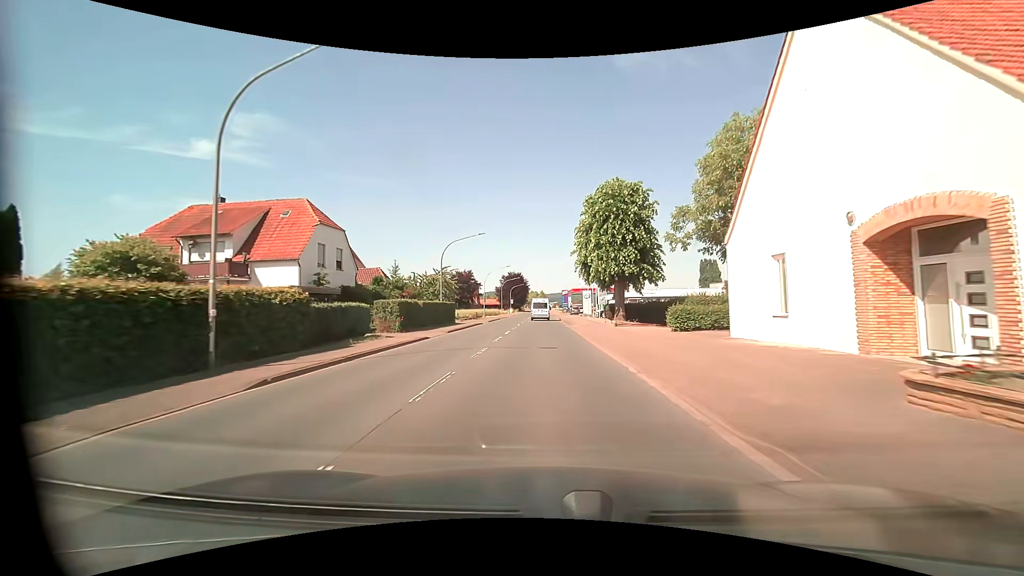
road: primary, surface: asphalt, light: Day
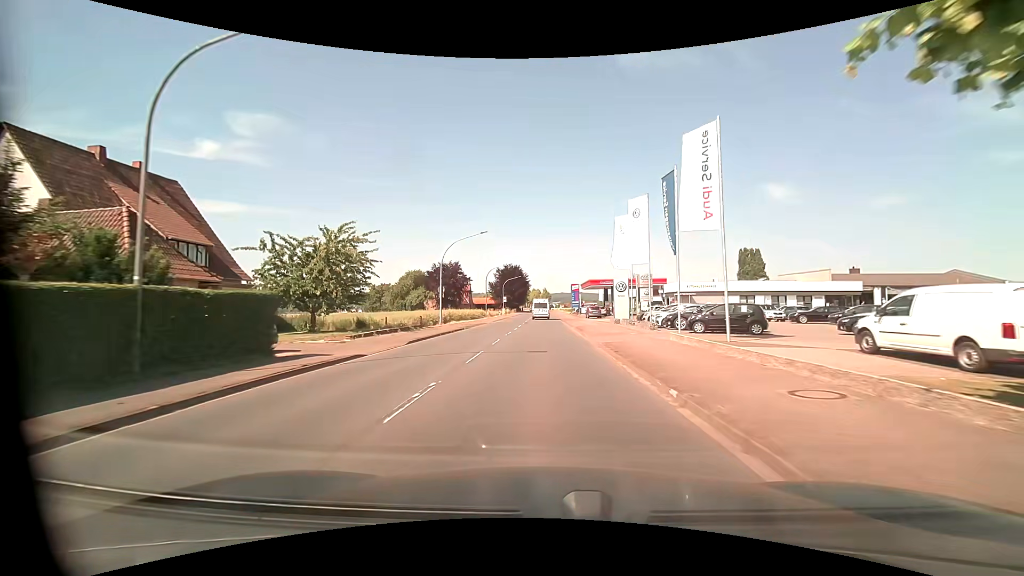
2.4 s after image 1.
(-0.1, +31.8) m; 0°
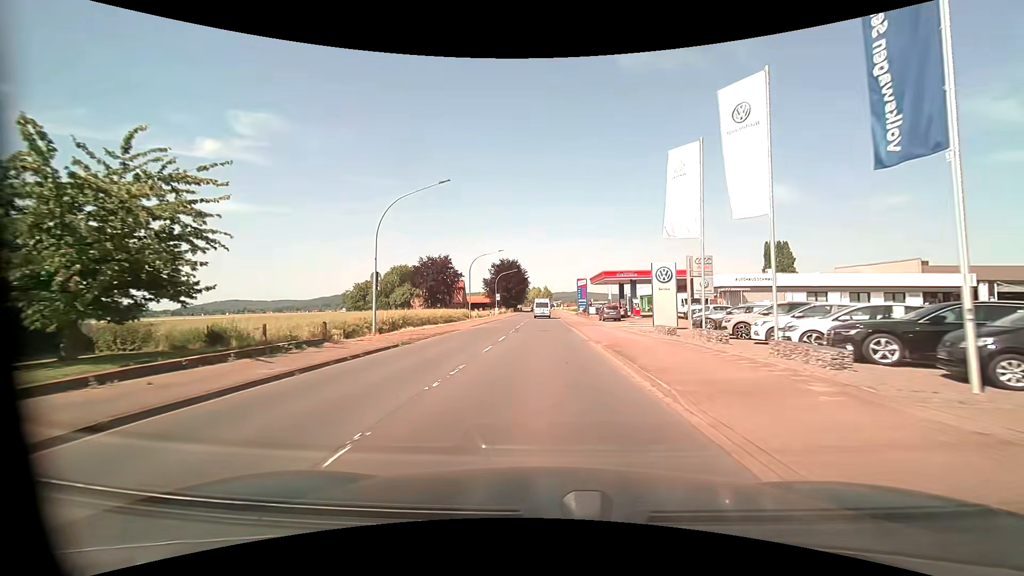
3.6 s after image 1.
(0.0, +15.9) m; 0°
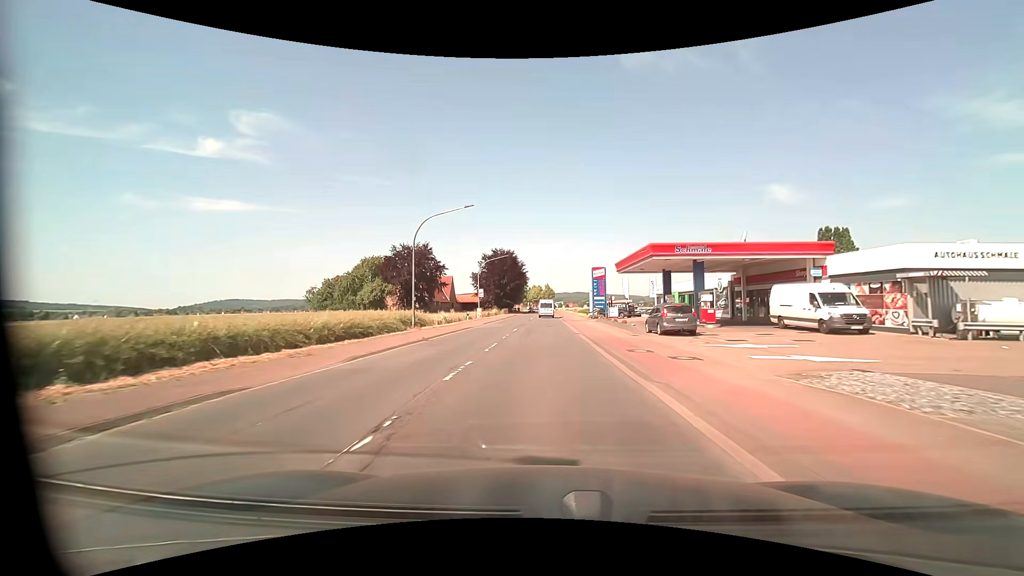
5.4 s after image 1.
(-0.1, +23.8) m; 0°
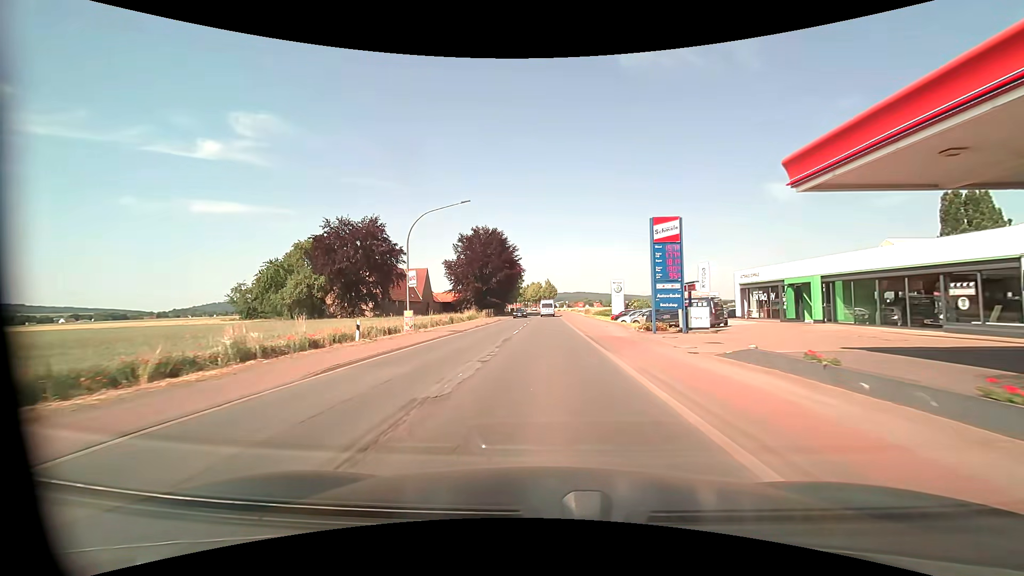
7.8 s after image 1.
(0.0, +31.7) m; 0°
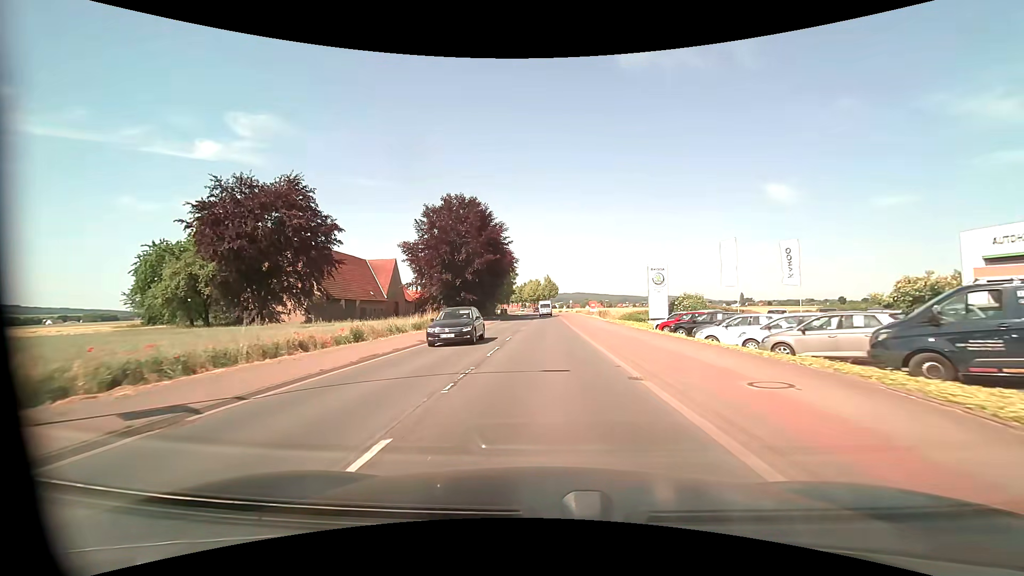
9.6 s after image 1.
(0.0, +23.8) m; 0°
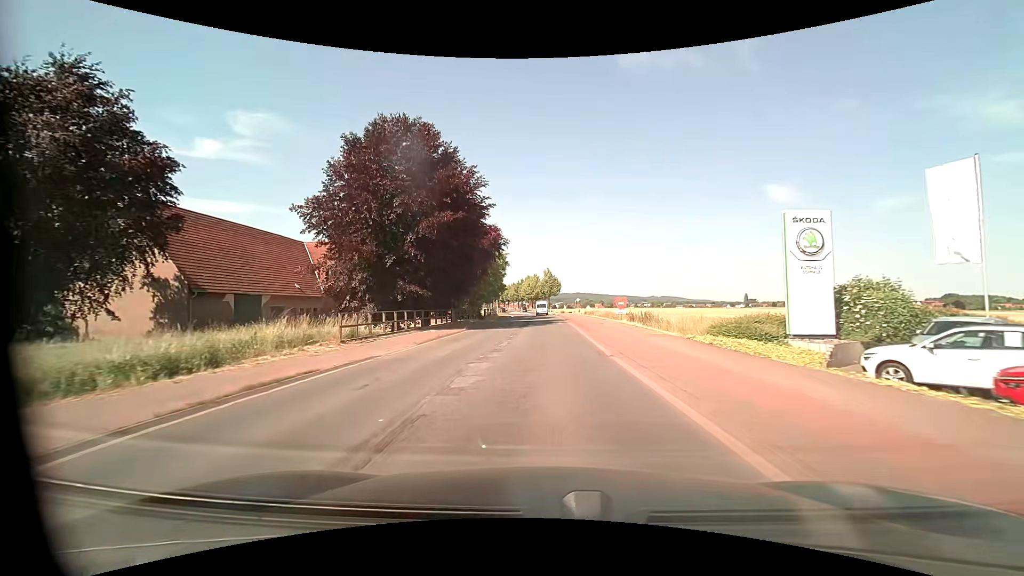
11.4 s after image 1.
(0.0, +23.8) m; 0°
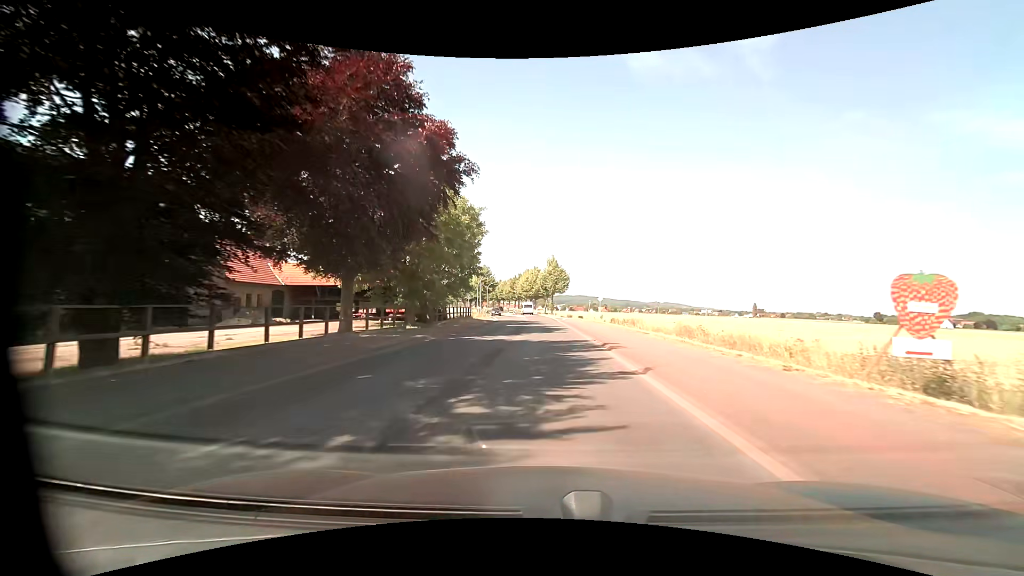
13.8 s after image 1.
(-0.1, +31.6) m; 0°
(0, +10) (0, +20) (0, +30) (0, +40) (-1, +50) (-1, +60) (-1, +70) (-2, +80) (-3, +90) (-4, +100) m
